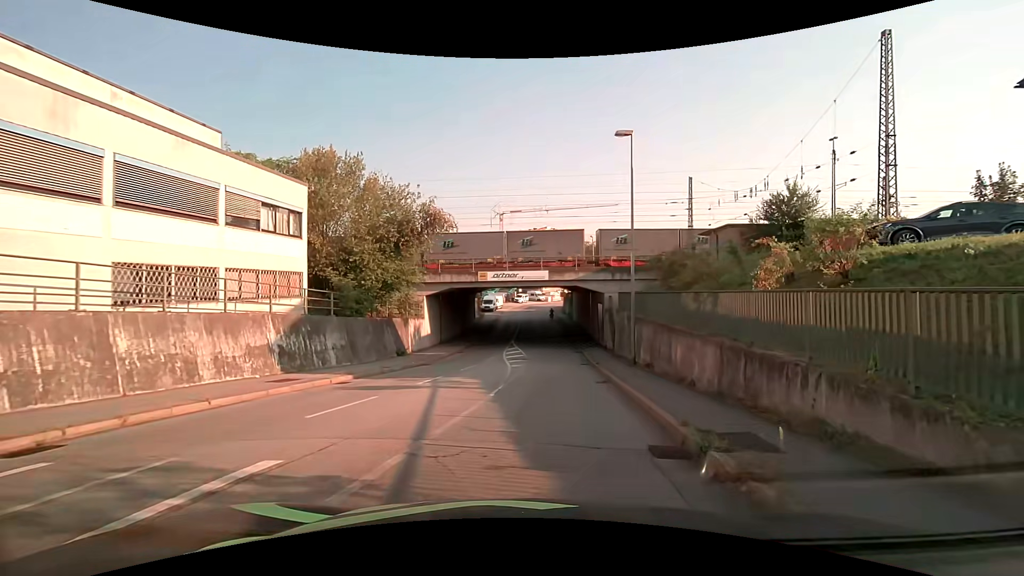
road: tertiary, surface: asphalt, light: Day
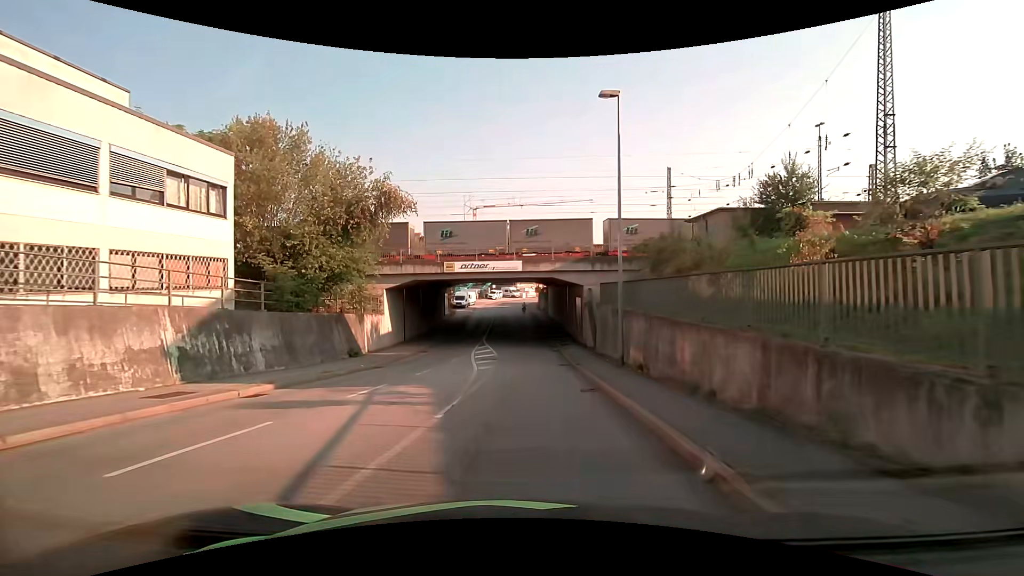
(+0.1, +3.6) m; +2°
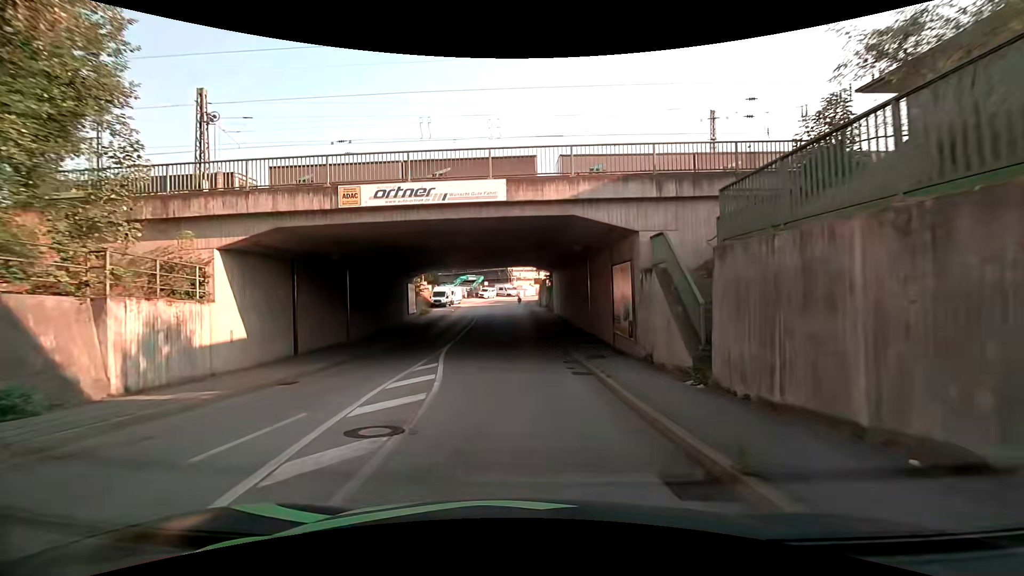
(+0.1, +17.6) m; 0°
